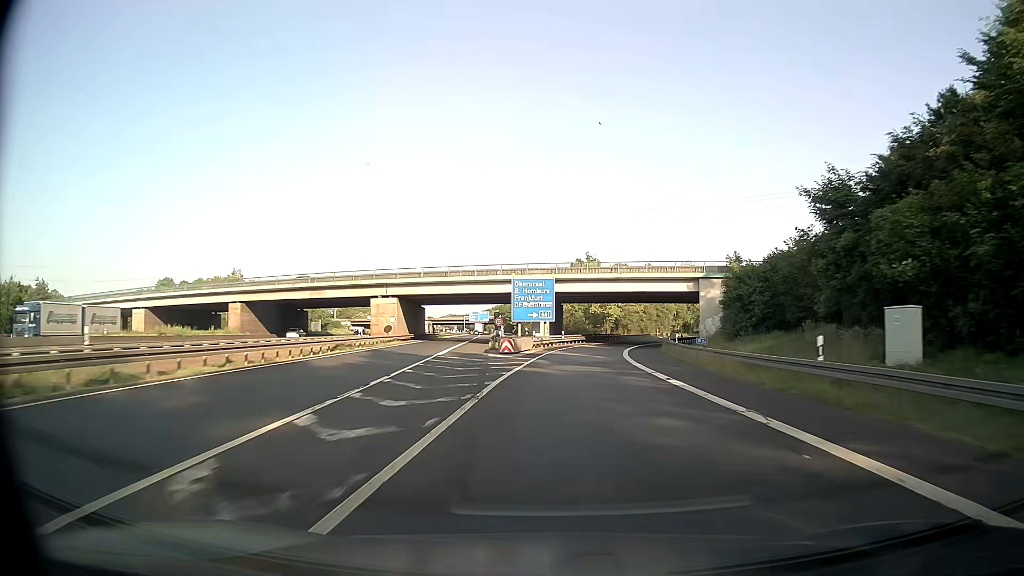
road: motorway_link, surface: asphalt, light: Day
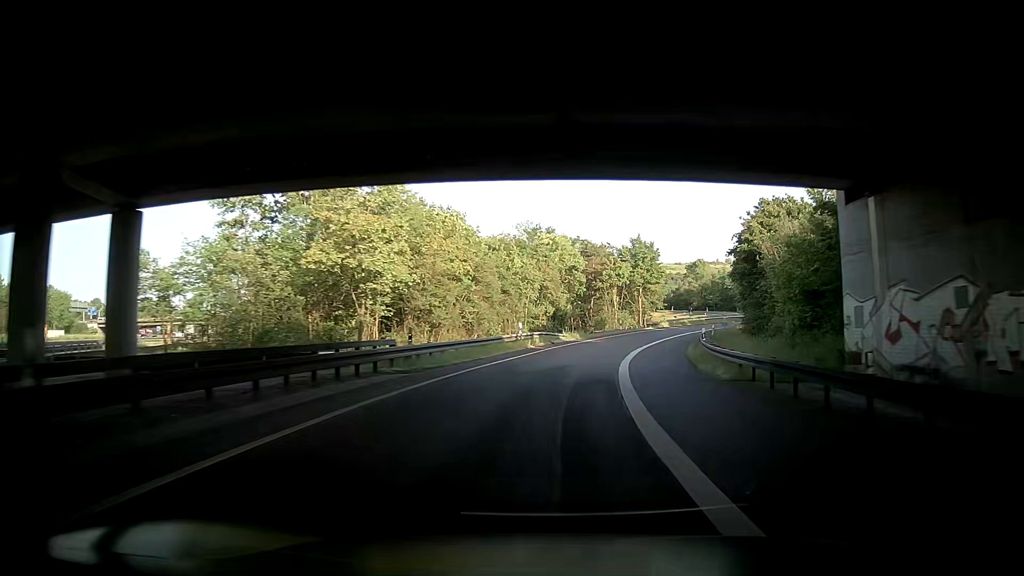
(+8.6, +70.7) m; +13°
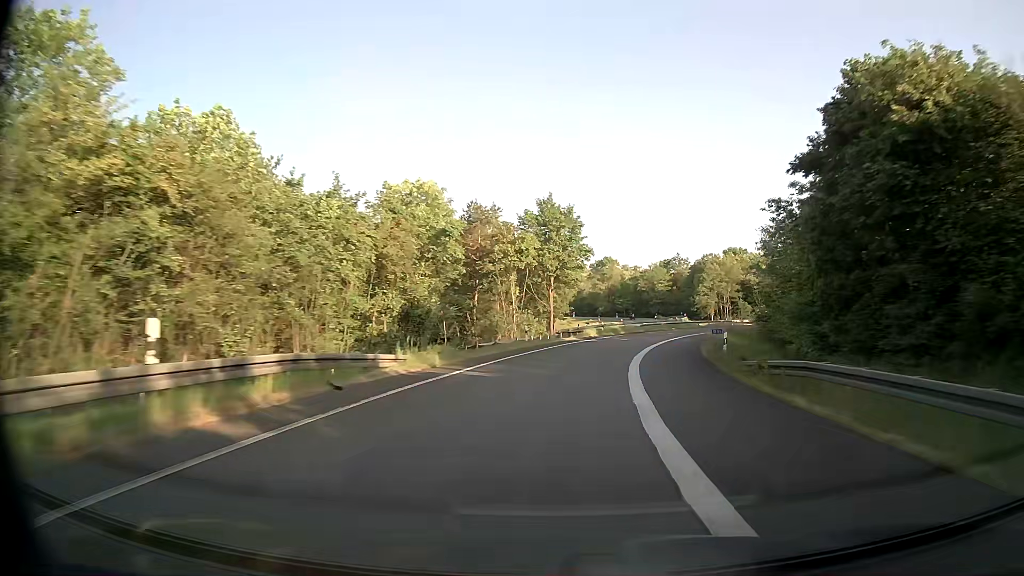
(+1.9, +28.0) m; +11°
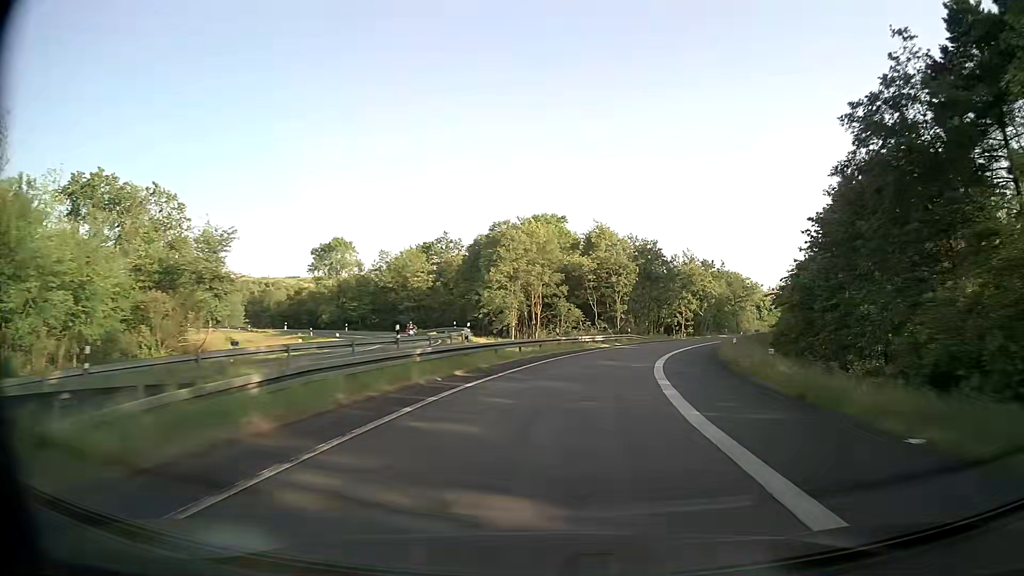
(+10.7, +53.6) m; +22°
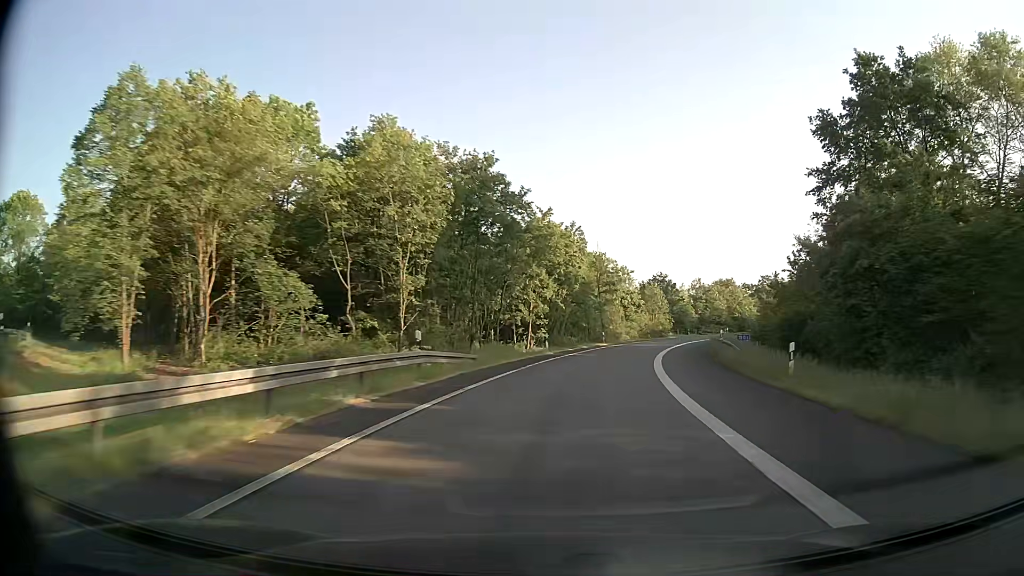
(+5.4, +39.7) m; +15°
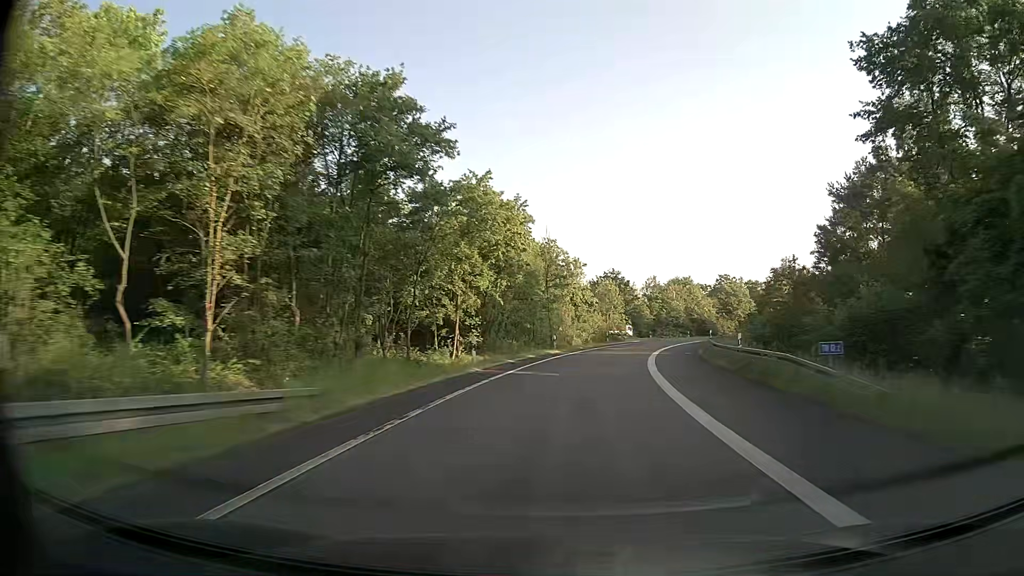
(+0.6, +13.3) m; +5°
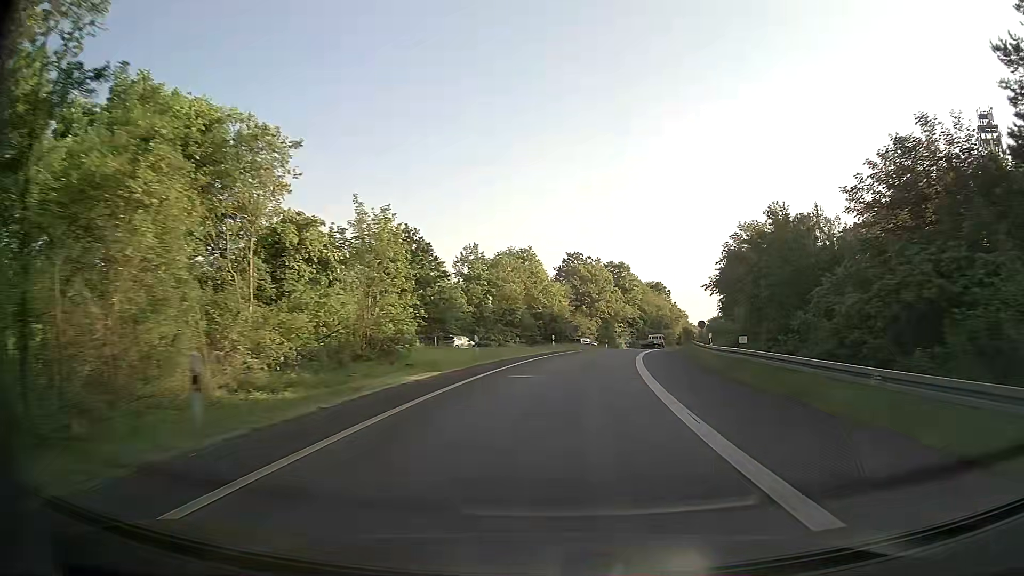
(+7.6, +52.2) m; +16°
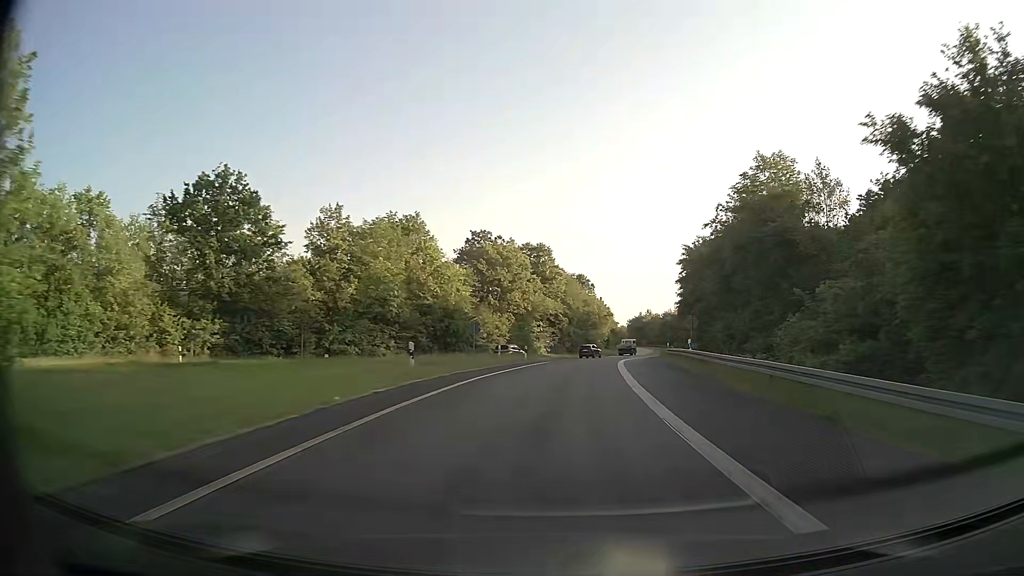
(+1.7, +26.3) m; +8°
(0, +10) (+1, +20) (+2, +30) (+3, +40) (+5, +50) (+6, +60) (+9, +69) (+11, +79) (+13, +89) (+16, +99) m
